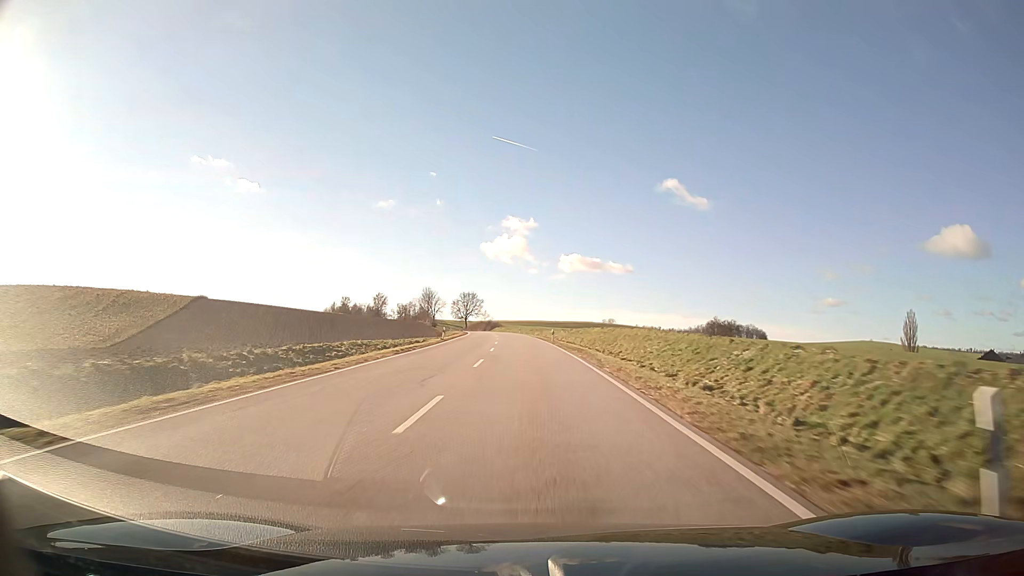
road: secondary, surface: asphalt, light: Day
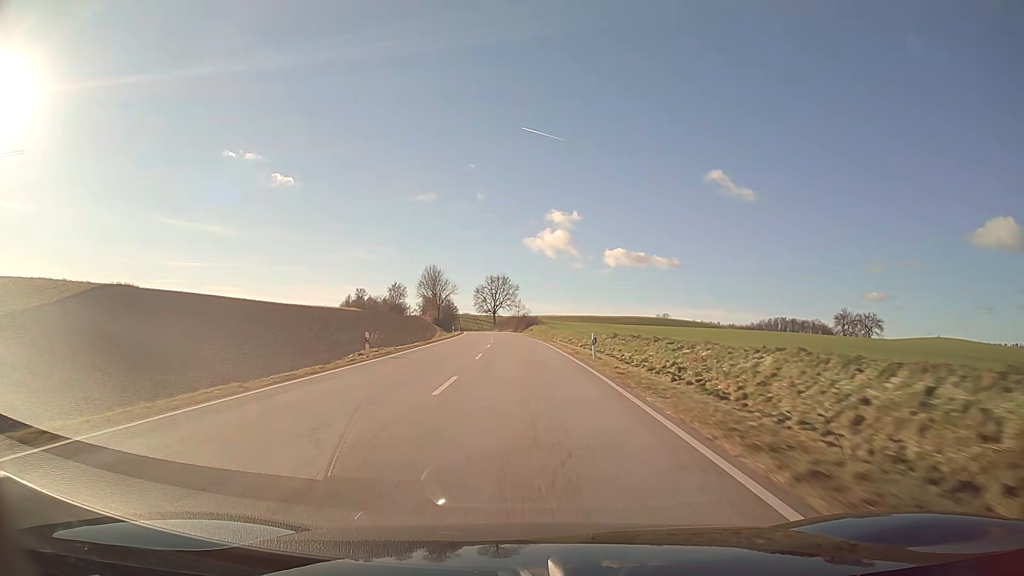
(-2.6, +80.0) m; -4°
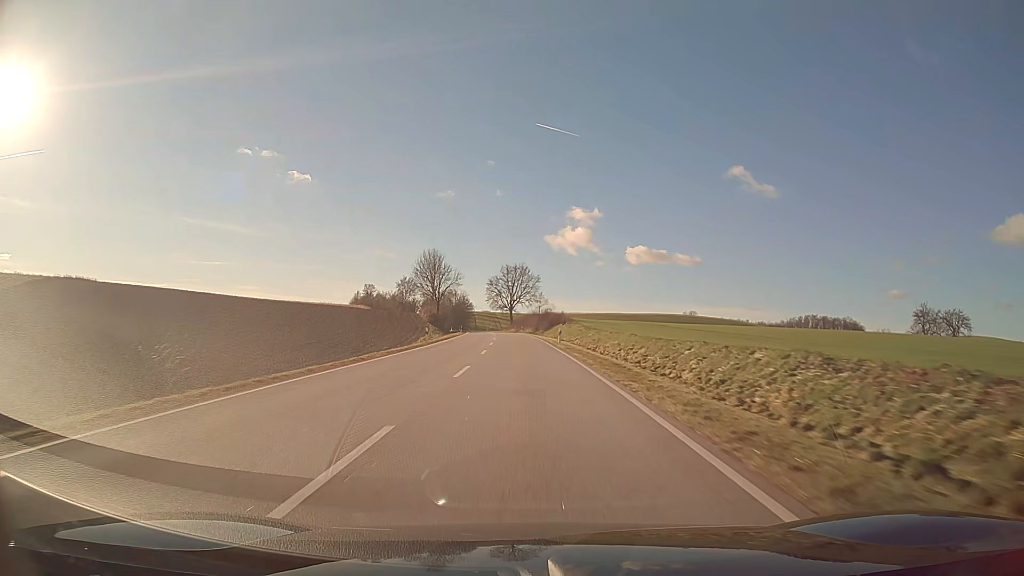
(-0.5, +32.1) m; -2°
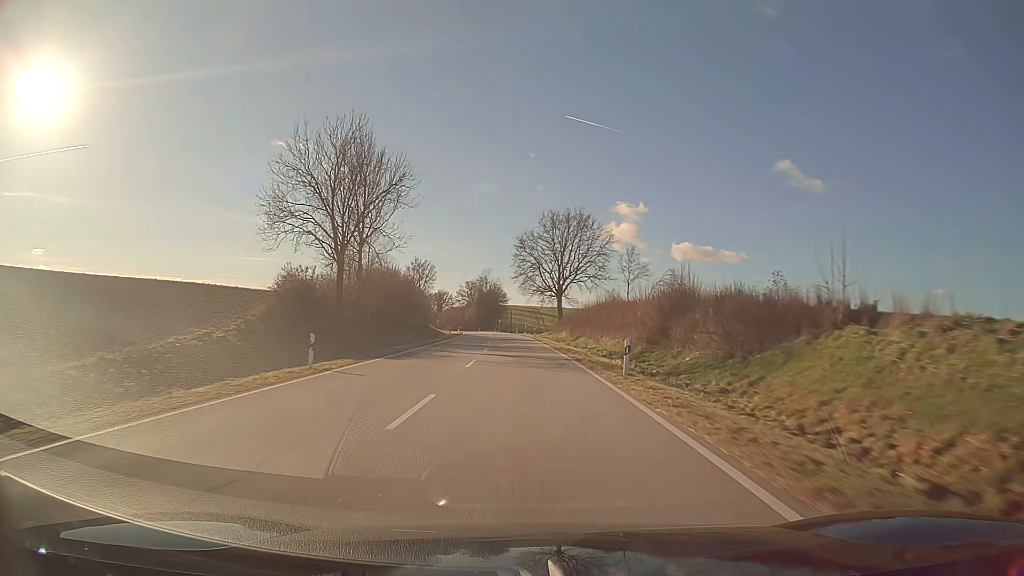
(-2.8, +80.2) m; -4°
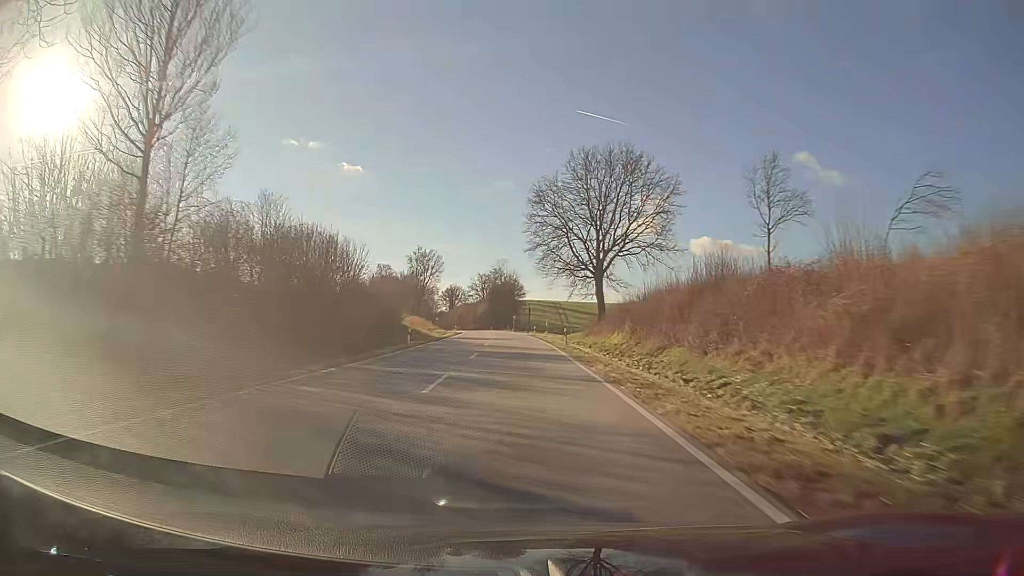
(-0.4, +32.1) m; -2°
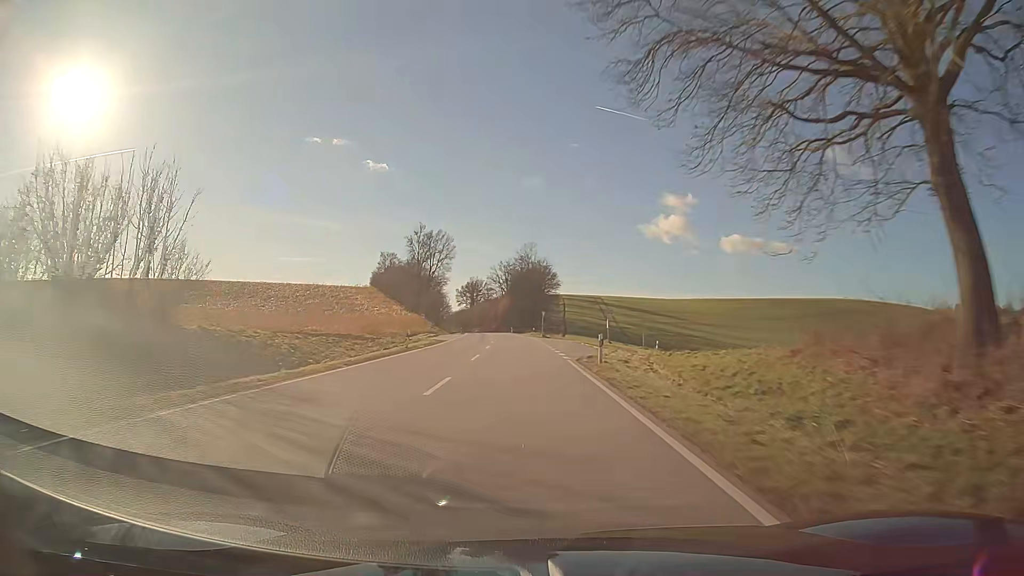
(-1.1, +48.1) m; -3°
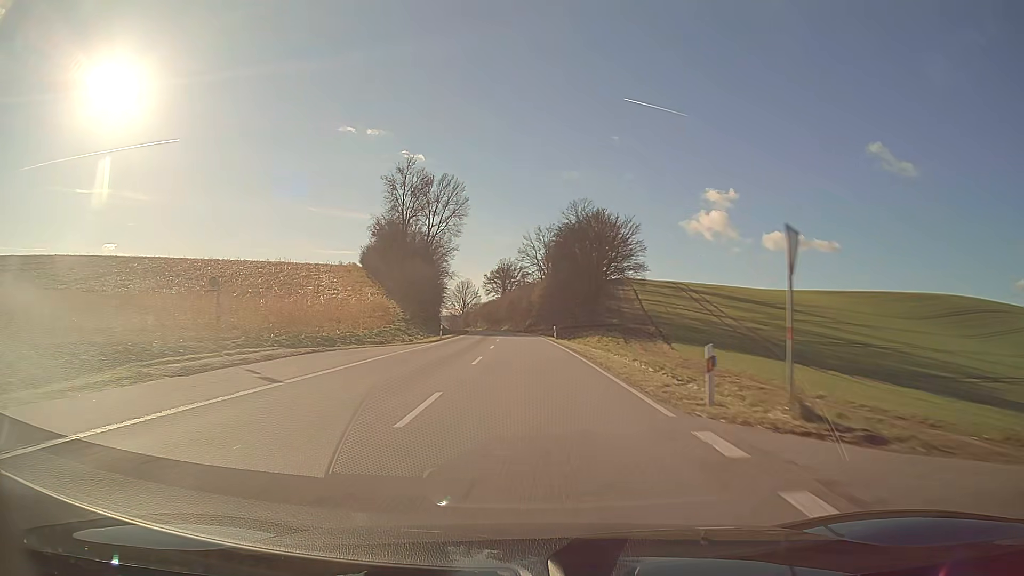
(-2.1, +64.1) m; -3°
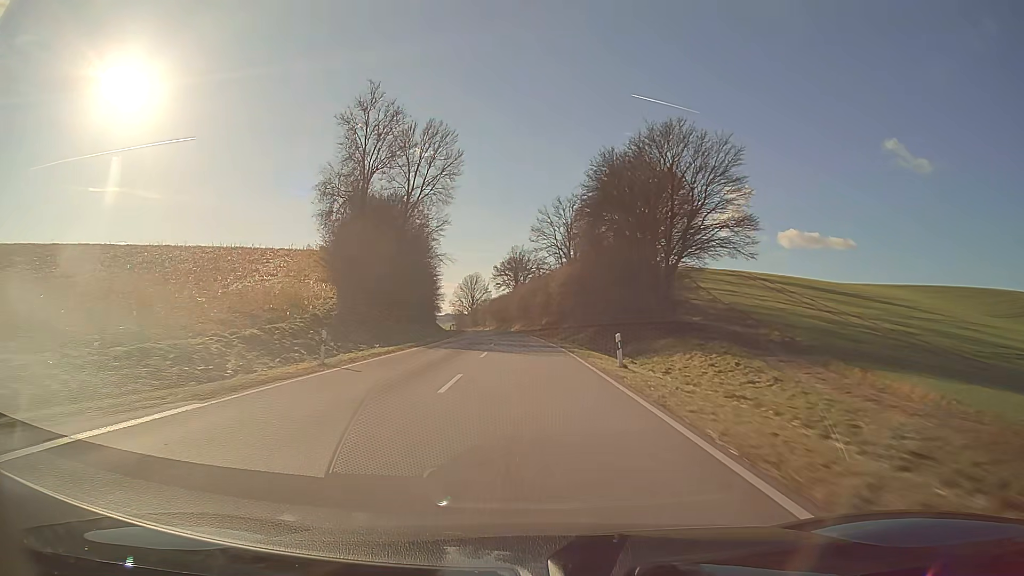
(-0.4, +32.0) m; -1°
